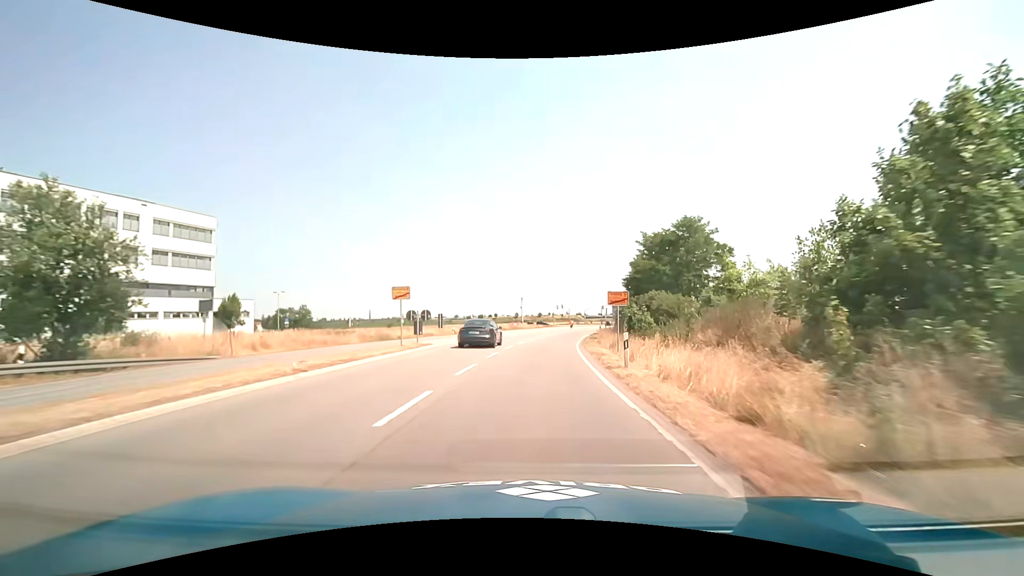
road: primary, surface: asphalt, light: Day
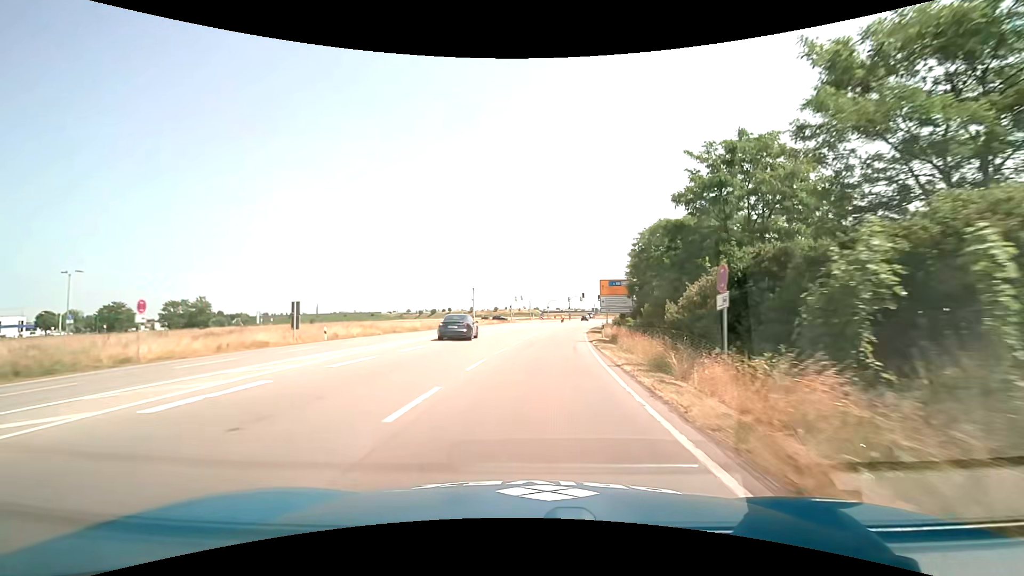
(+1.1, +30.0) m; +5°
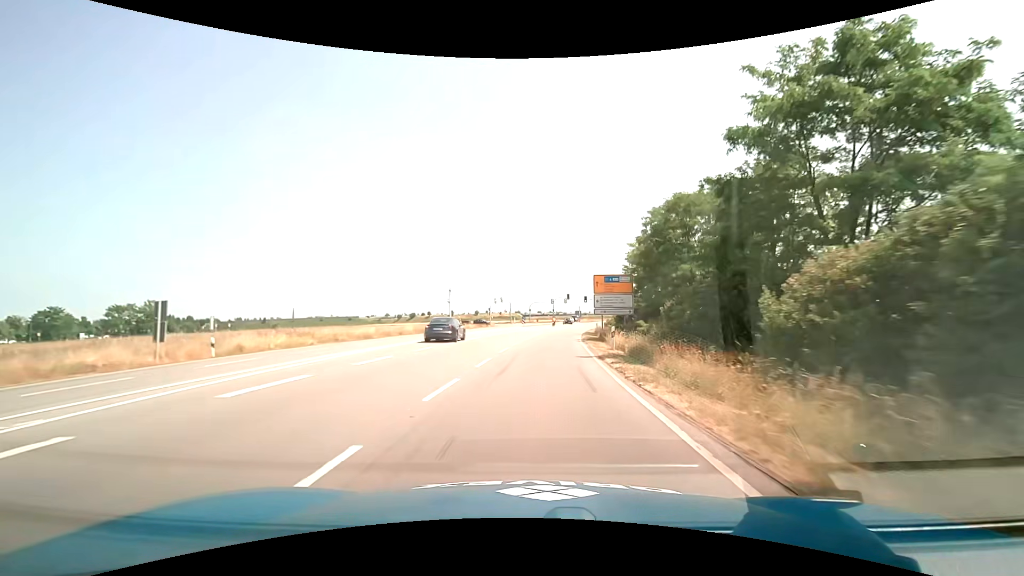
(+0.2, +10.2) m; +2°
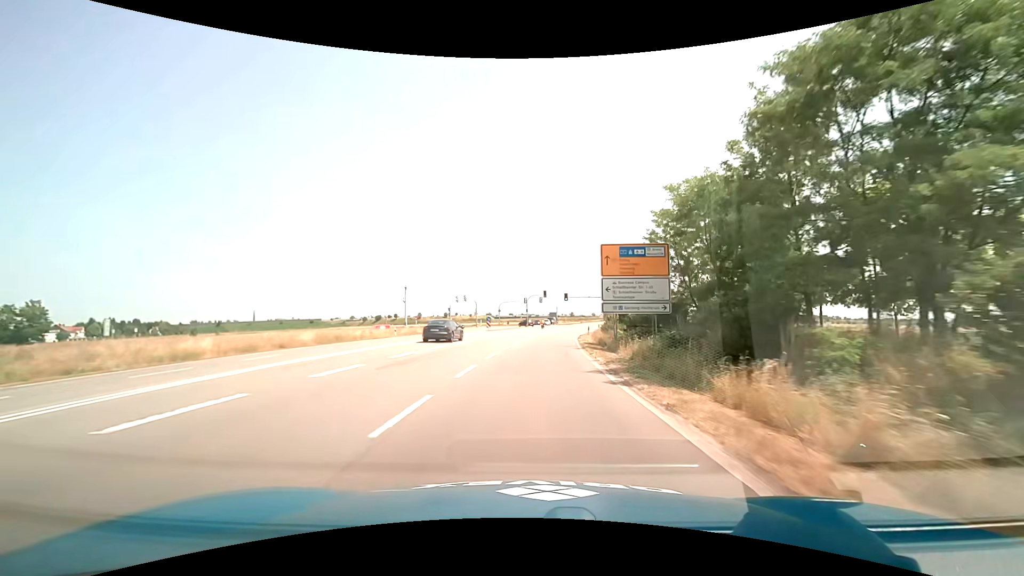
(+0.6, +20.3) m; +3°
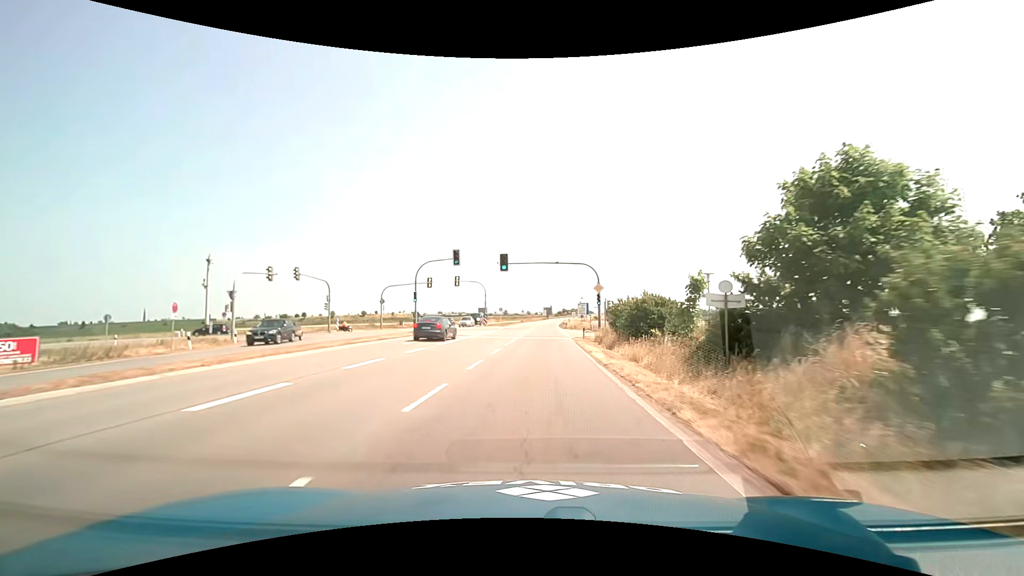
(+3.1, +52.1) m; +7°
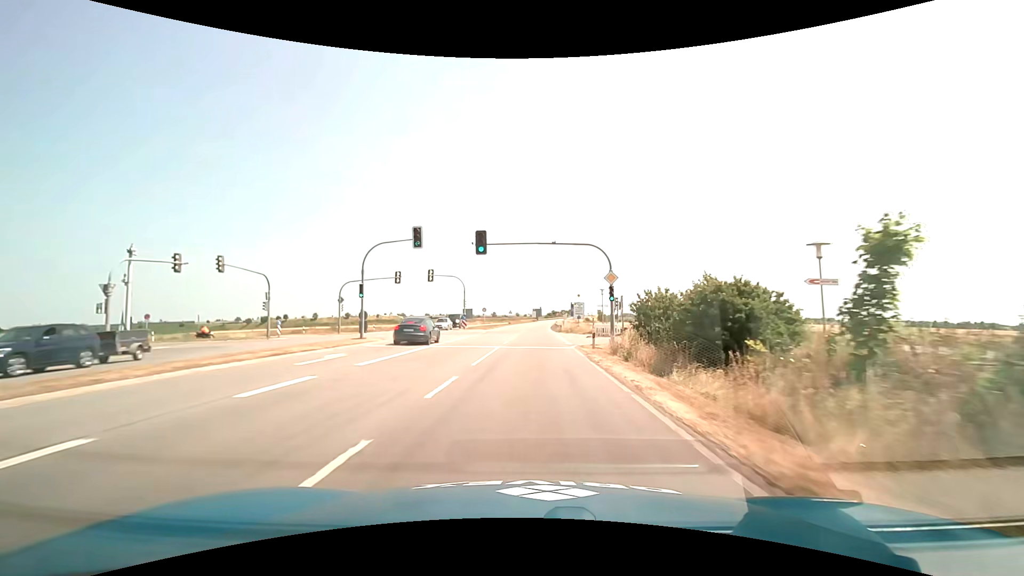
(+0.1, +10.7) m; +1°
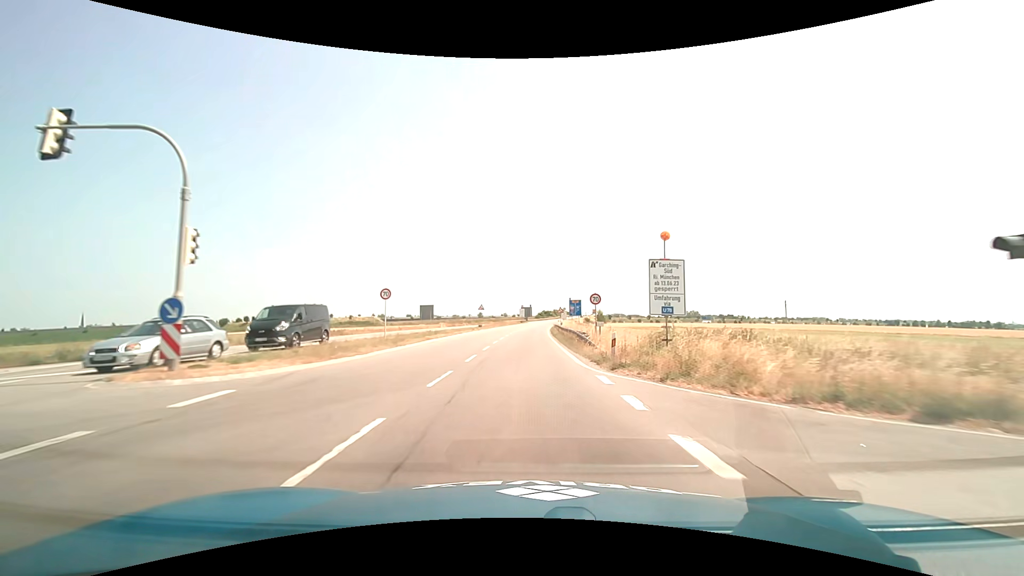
(+0.8, +42.6) m; +2°
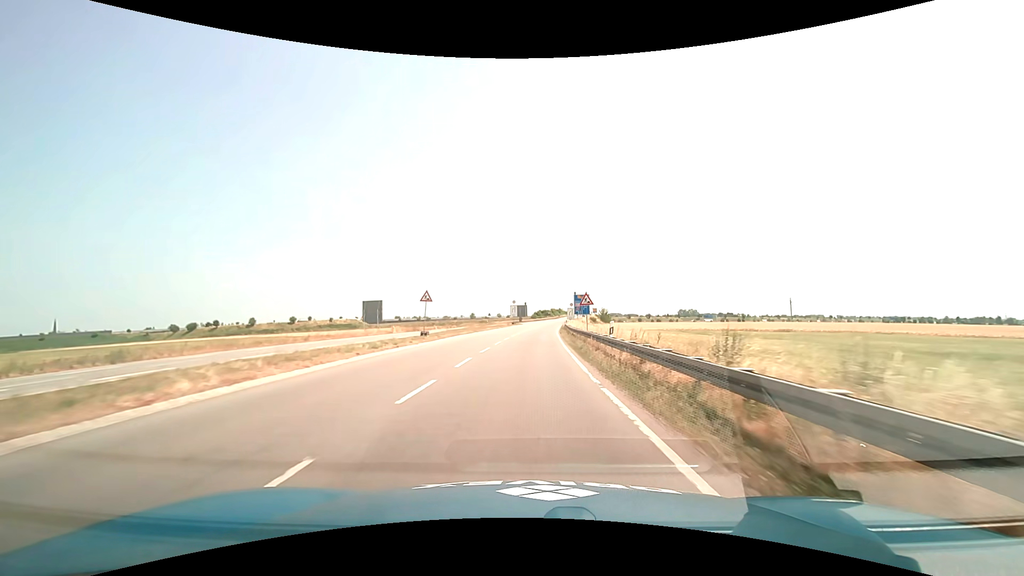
(0.0, +31.7) m; 0°
(0, +10) (0, +20) (0, +30) (+1, +40) (+1, +50) (+2, +60) (+2, +70) (+3, +80) (+4, +90) (+5, +100) m
